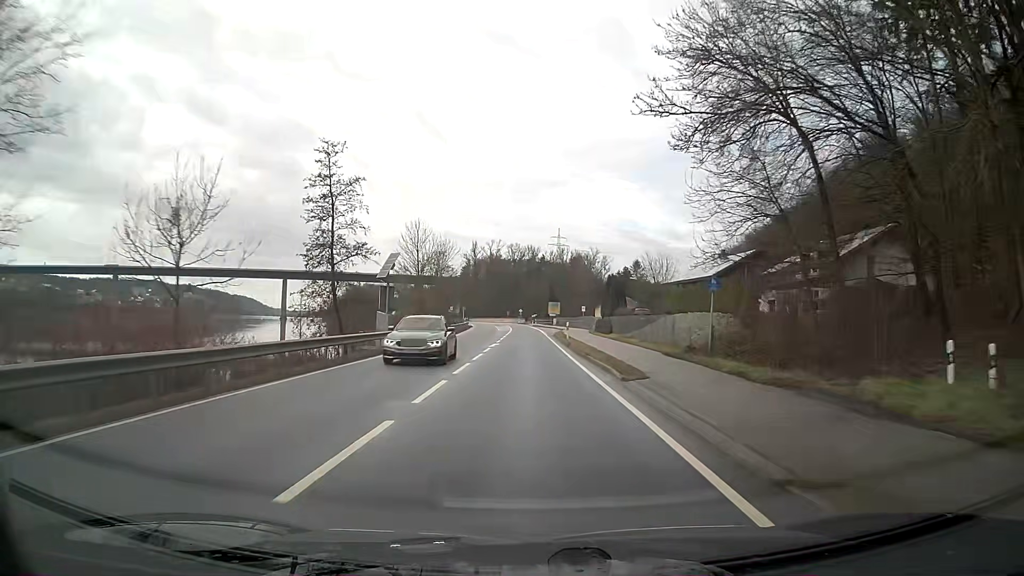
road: primary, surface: asphalt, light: Day
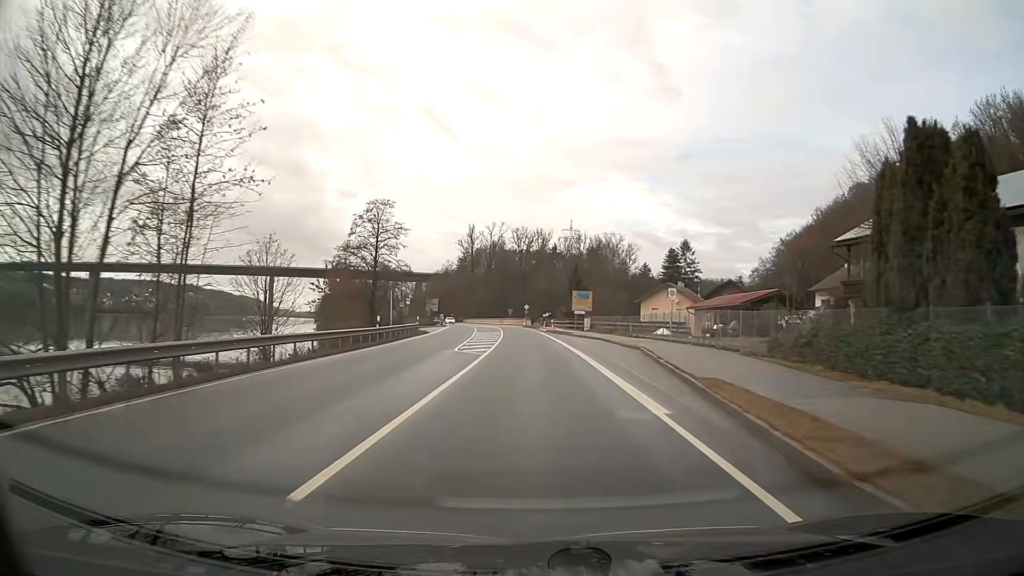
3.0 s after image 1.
(-0.4, +54.1) m; -1°
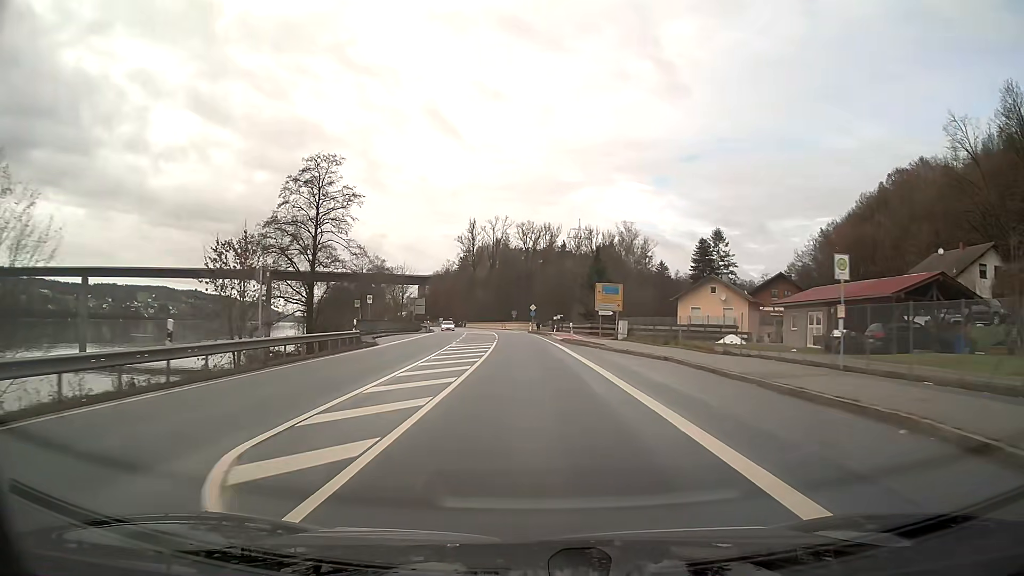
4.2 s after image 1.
(-0.2, +21.5) m; -1°
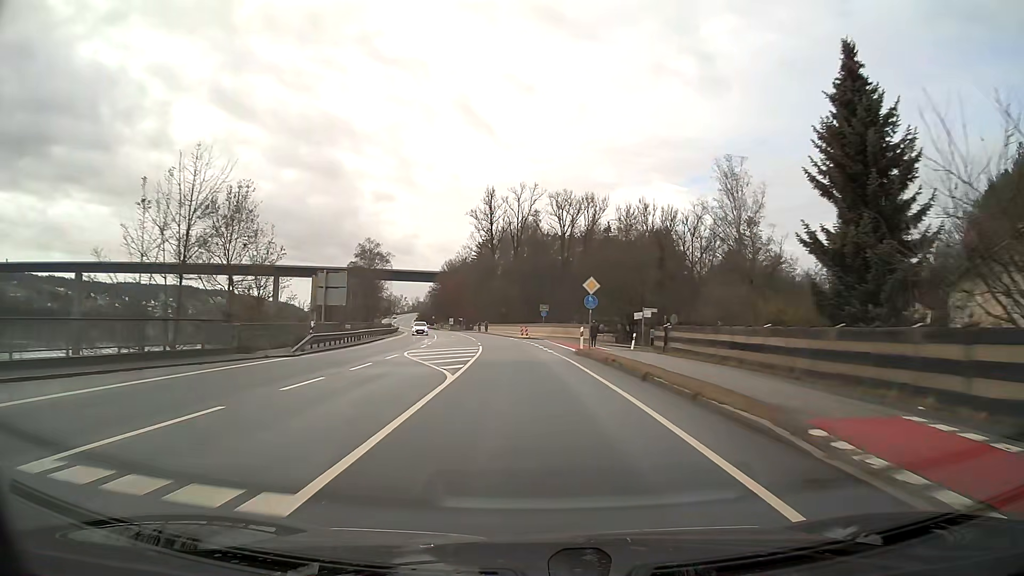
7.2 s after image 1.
(-1.2, +53.2) m; -3°
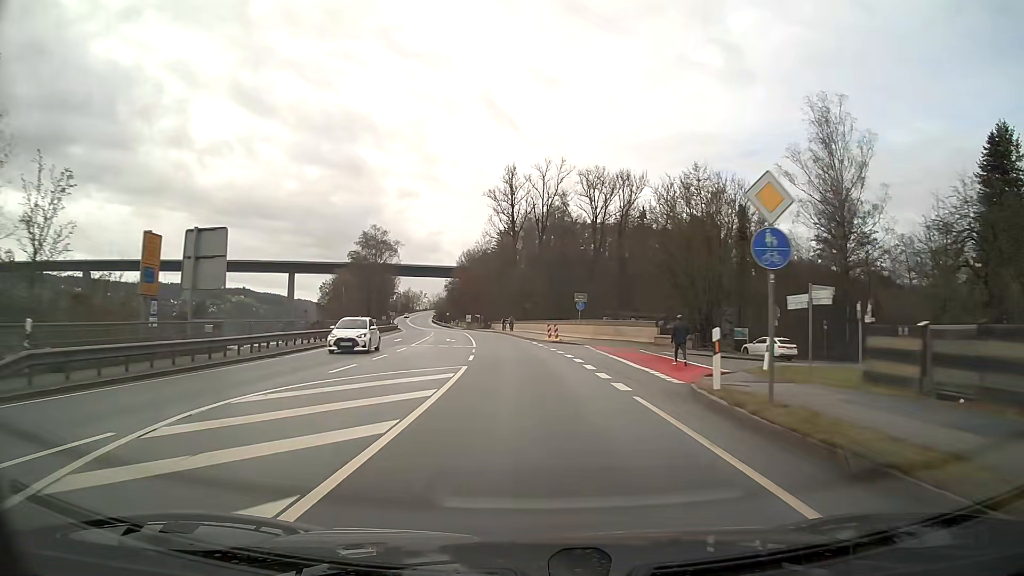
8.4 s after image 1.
(-0.4, +21.2) m; -2°
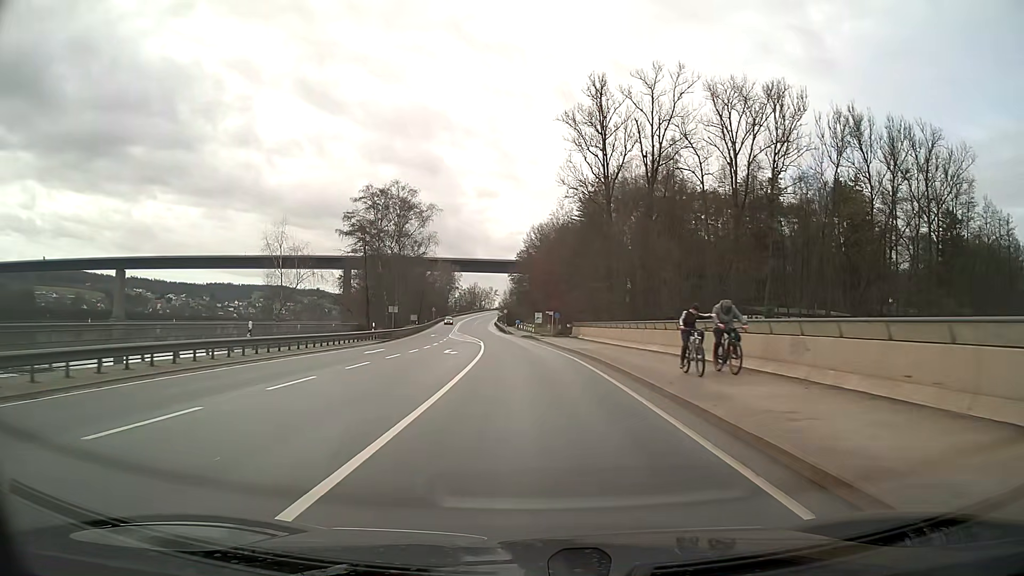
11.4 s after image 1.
(-3.1, +53.1) m; -7°
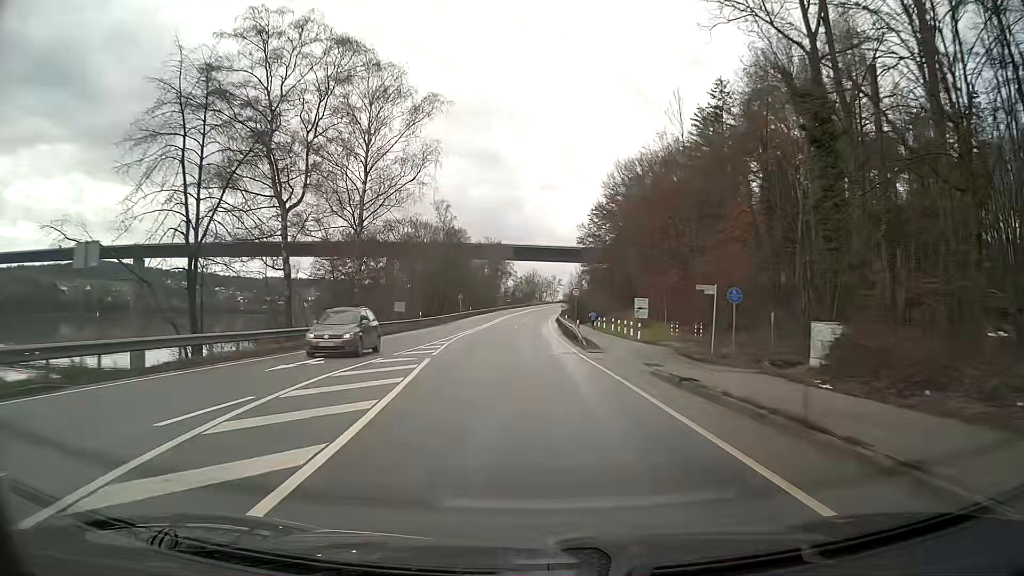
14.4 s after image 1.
(-2.6, +53.6) m; -6°
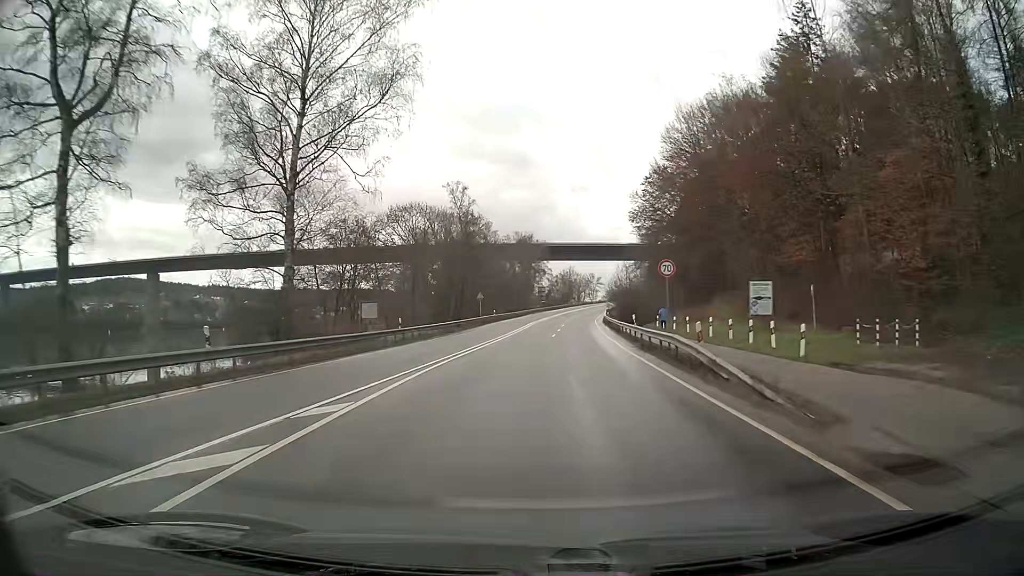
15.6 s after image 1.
(-0.5, +21.8) m; -2°
